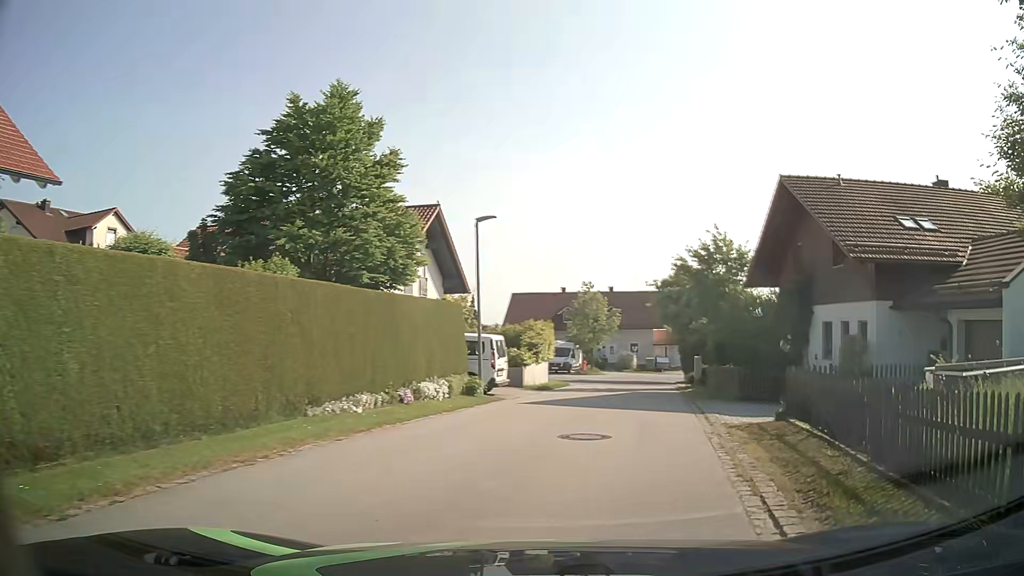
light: Day
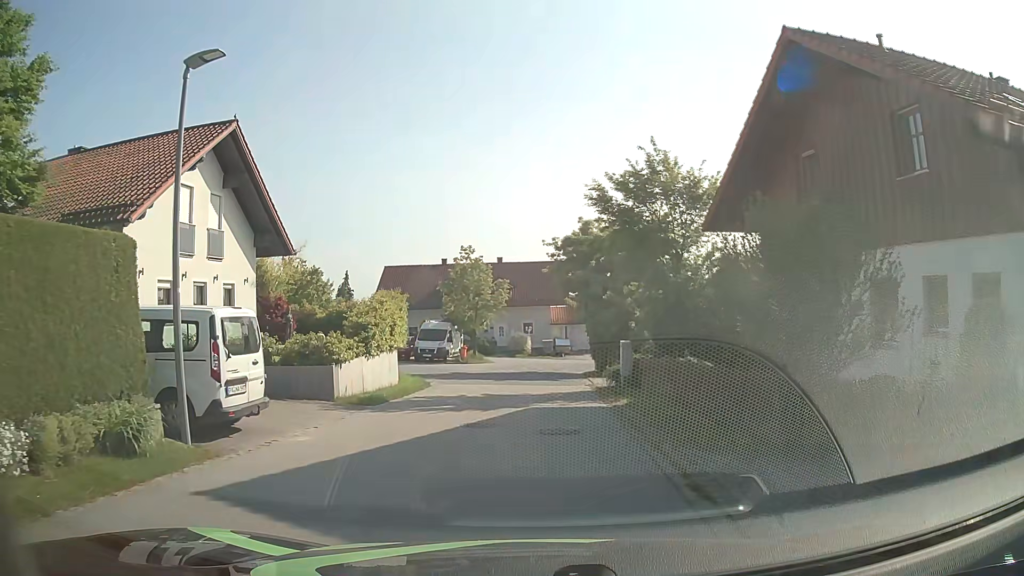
(+1.5, +10.9) m; +10°
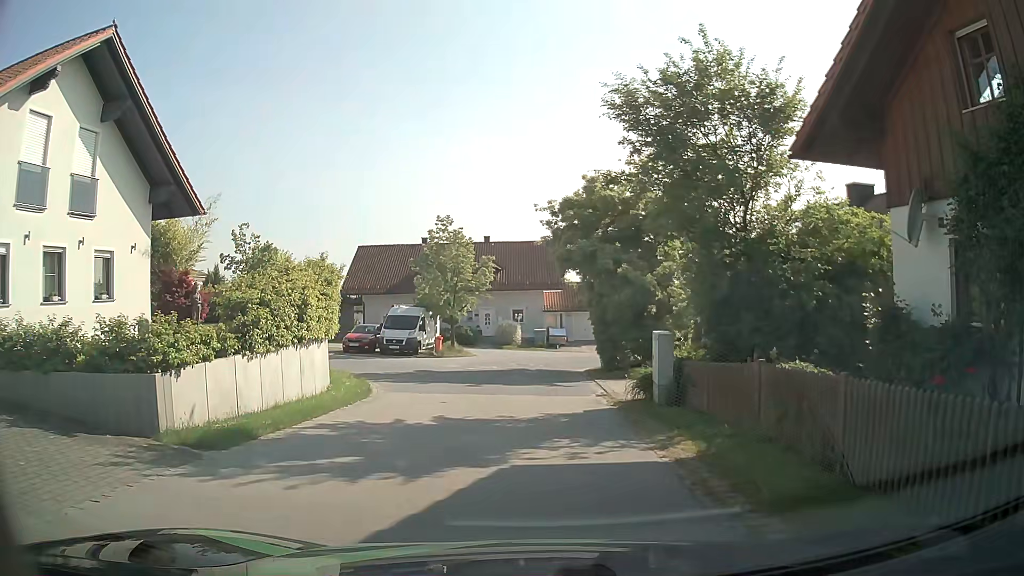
(0.0, +7.0) m; 0°
